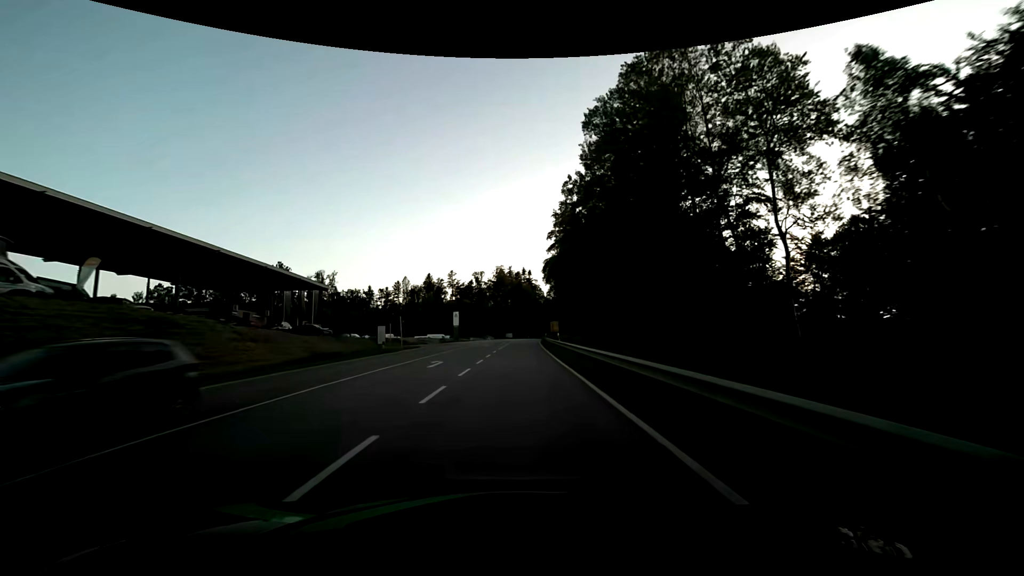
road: secondary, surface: asphalt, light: Day
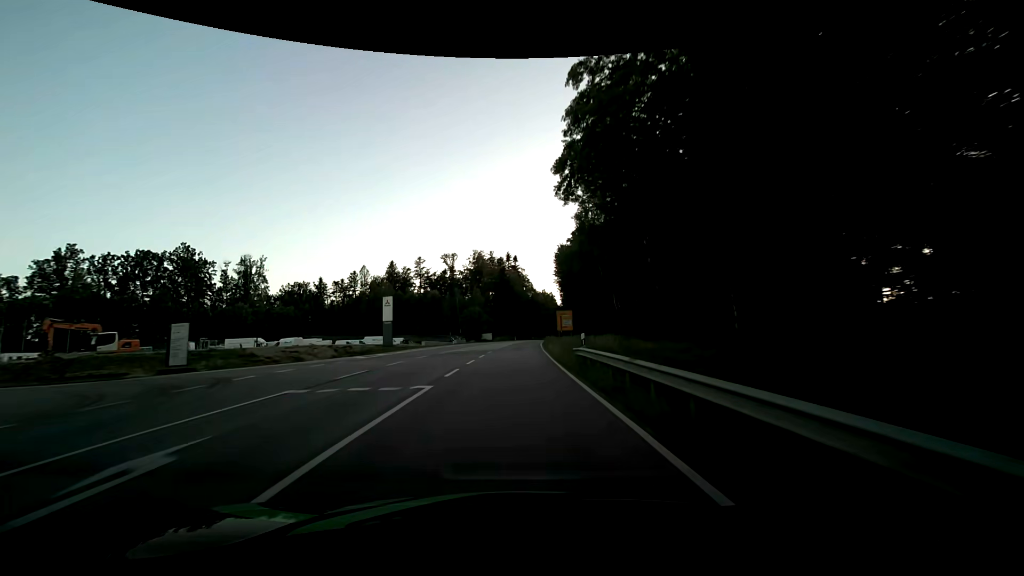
(+0.6, +48.2) m; +2°
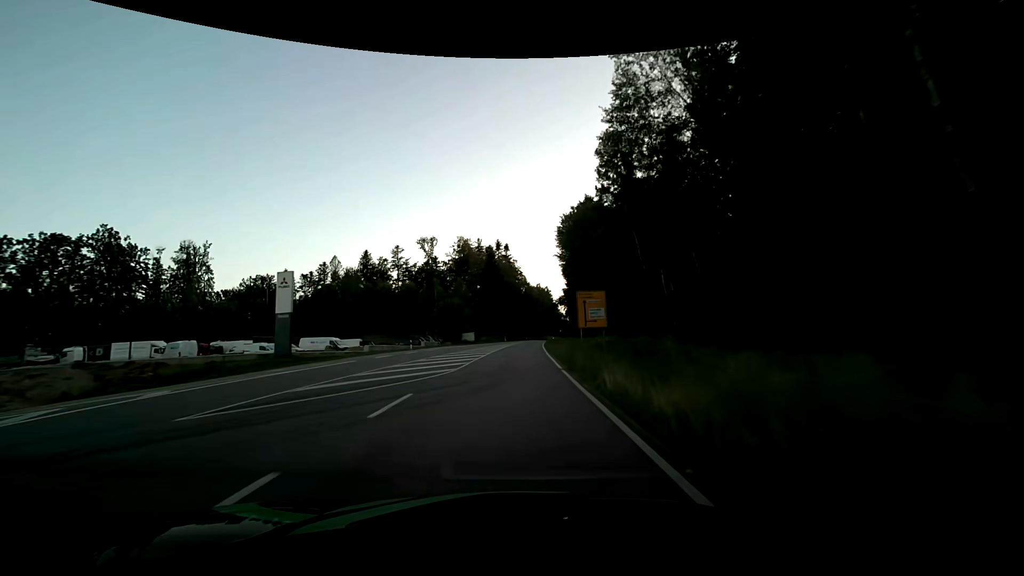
(+0.2, +25.8) m; +1°
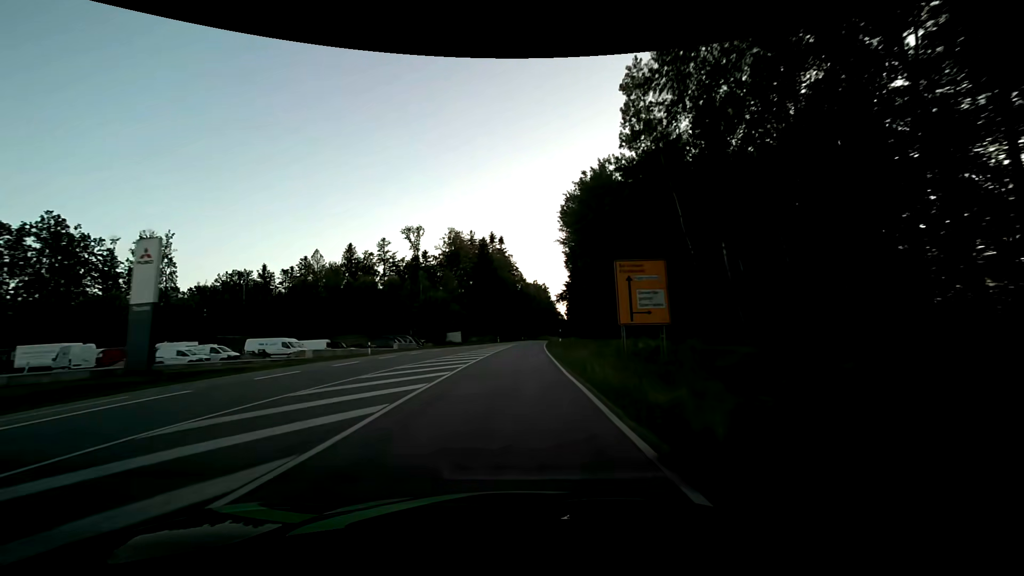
(0.0, +13.3) m; 0°
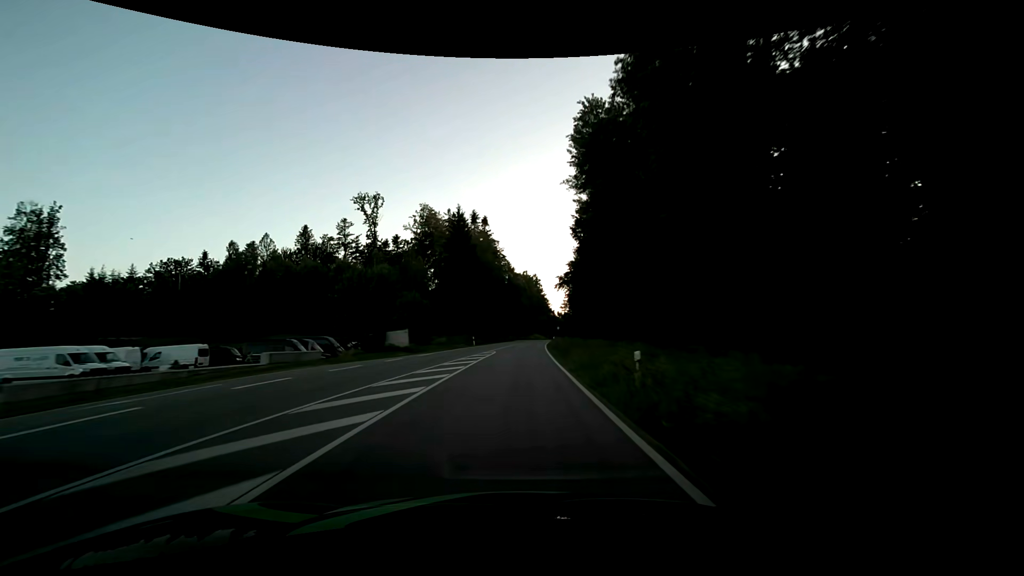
(+0.3, +27.4) m; +1°
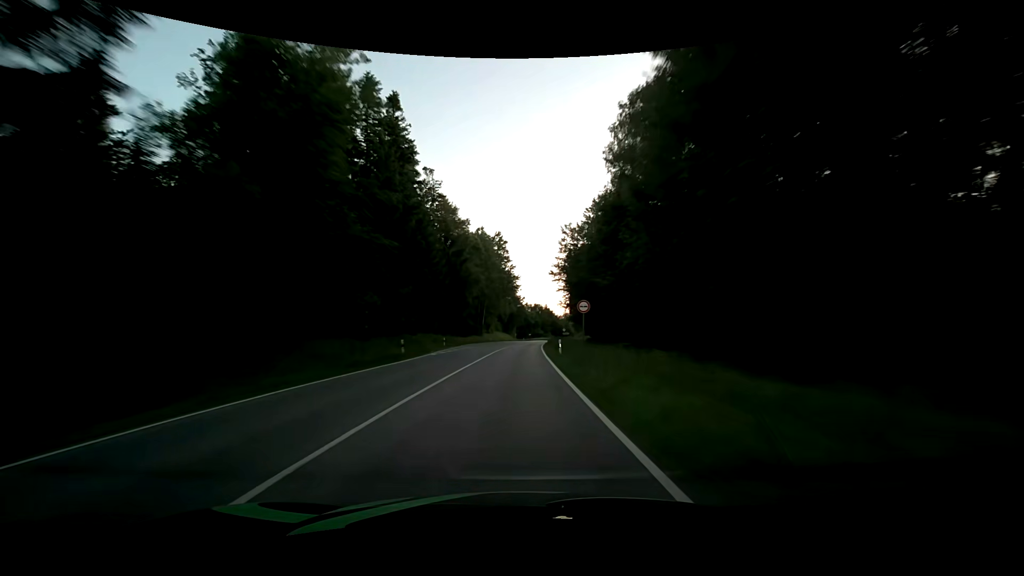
(+2.8, +72.8) m; +4°
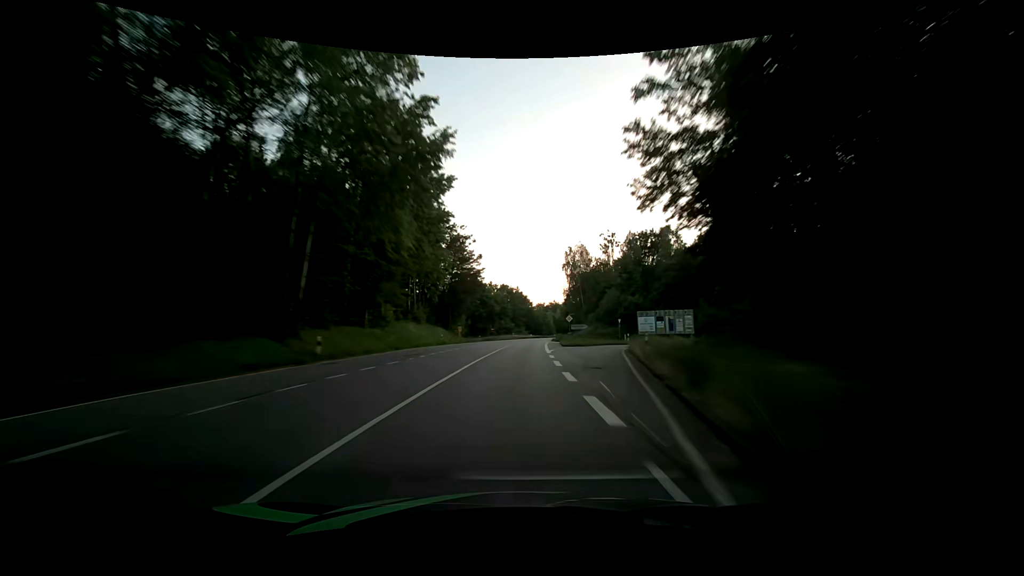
(+2.9, +76.7) m; +4°
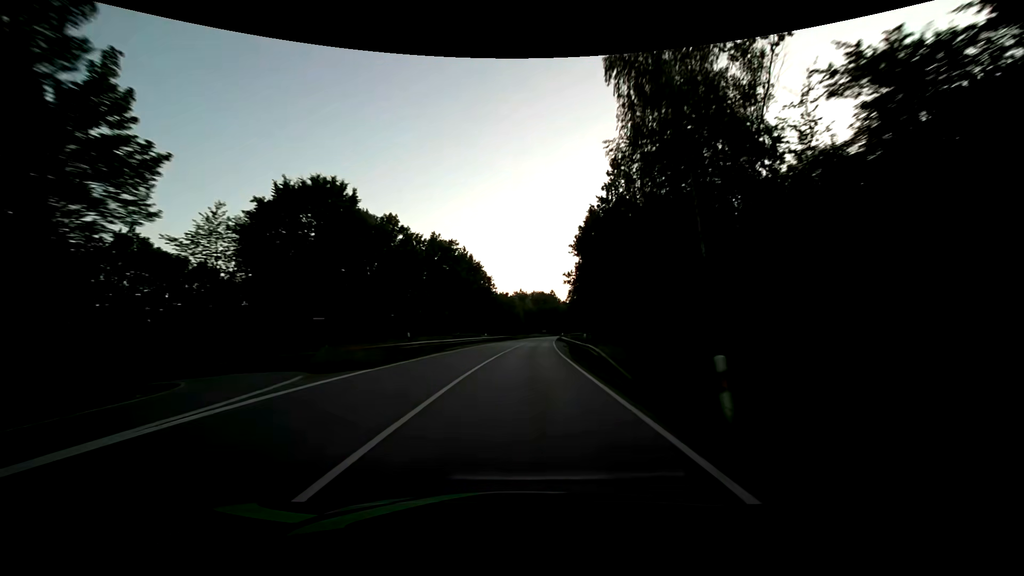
(+3.2, +78.1) m; +4°
(0, +10) (0, +20) (+1, +30) (+1, +40) (+2, +50) (+3, +60) (+3, +70) (+4, +80) (+5, +90) (+6, +100) m
